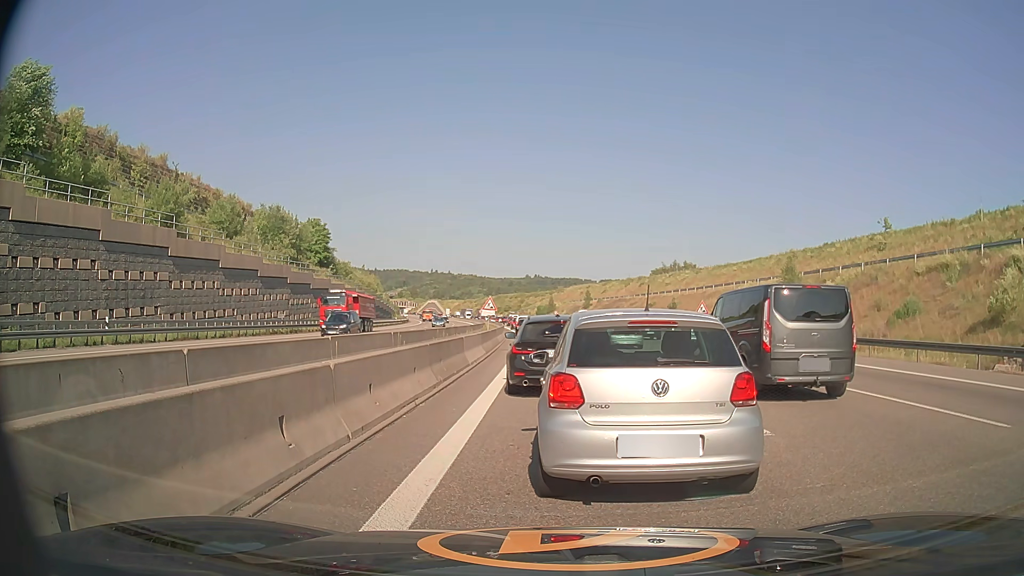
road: motorway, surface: asphalt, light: Day
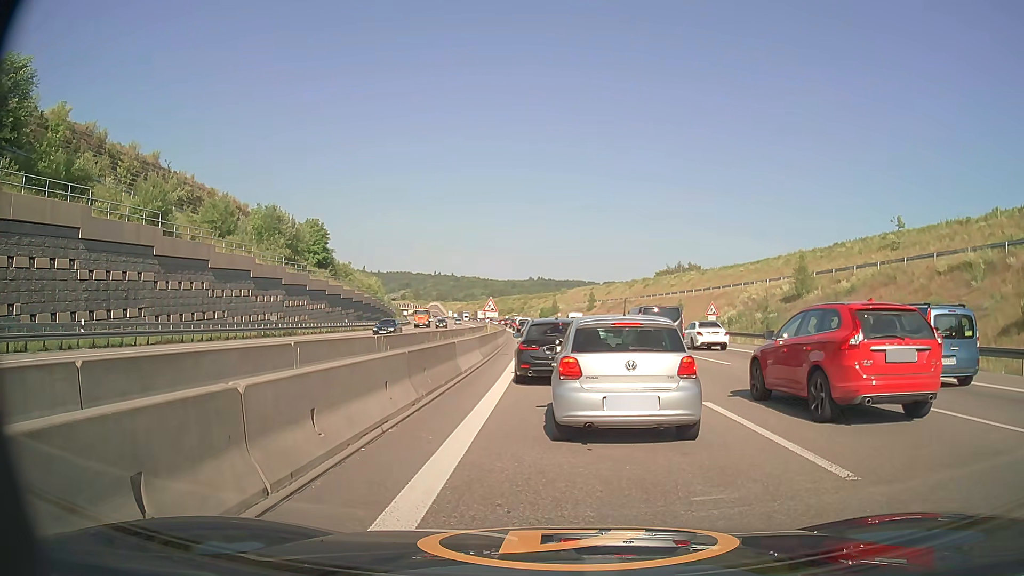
(0.0, +2.4) m; +2°
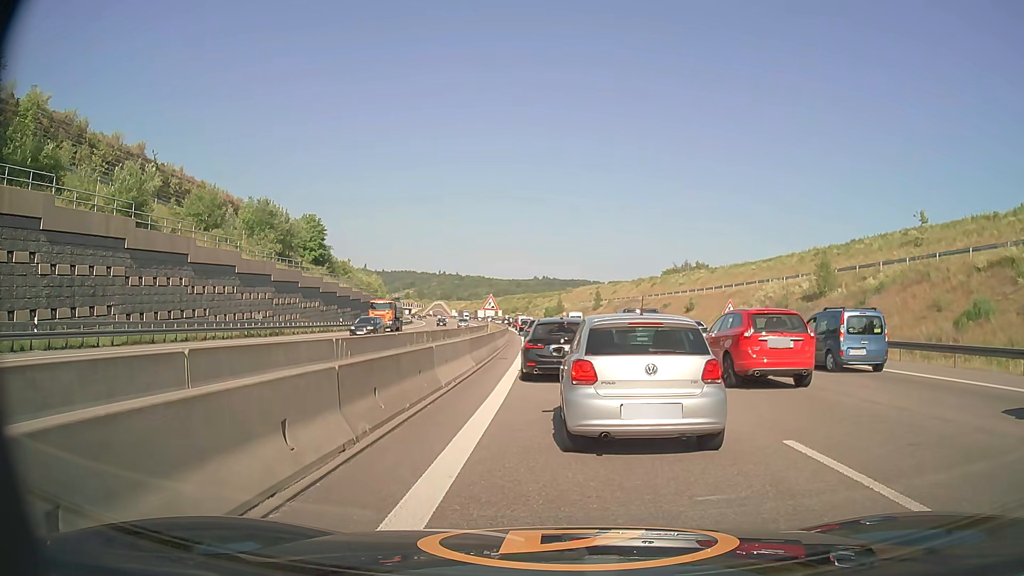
(-0.1, +3.9) m; -1°
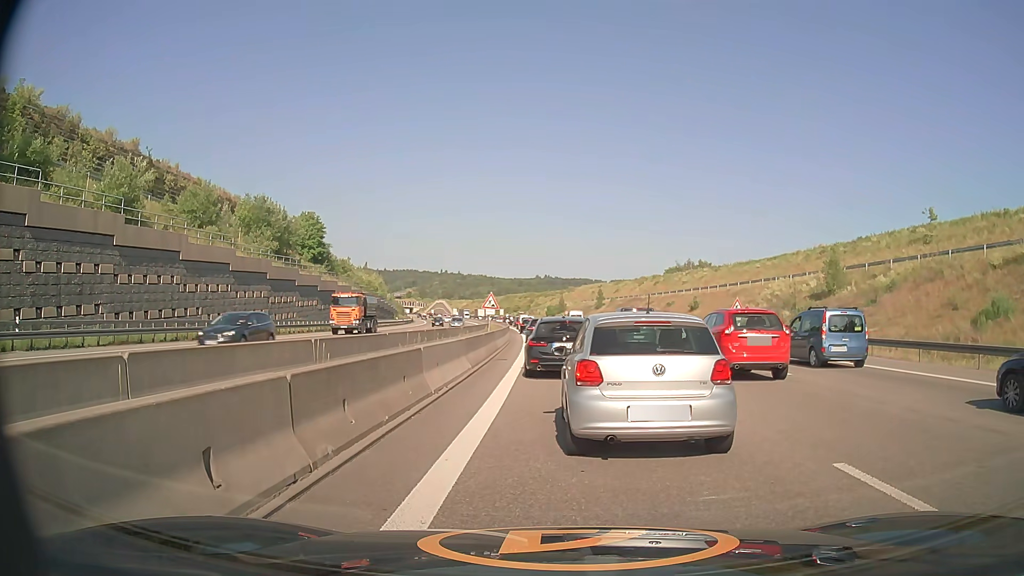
(0.0, +1.4) m; 0°
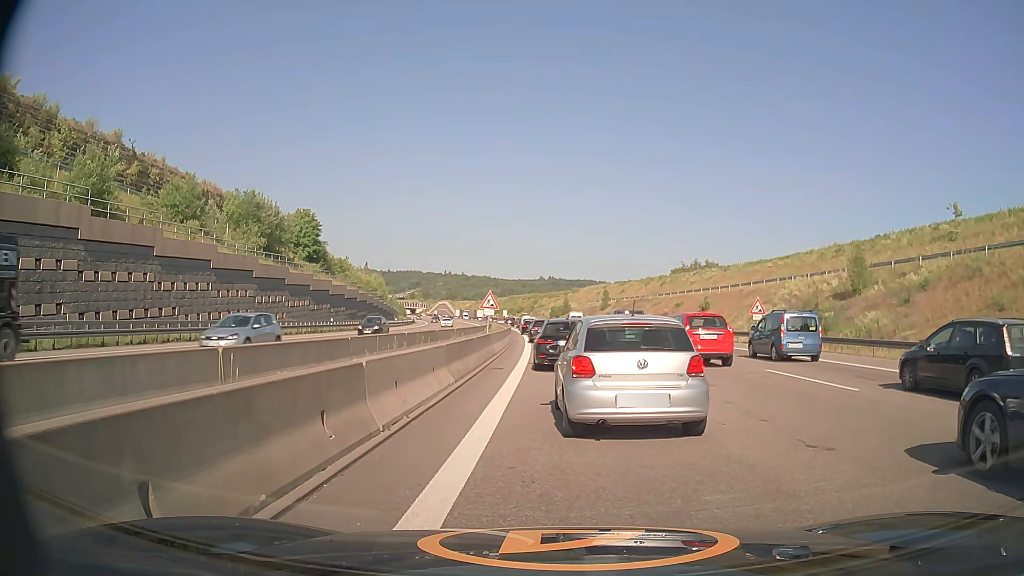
(0.0, +3.9) m; 0°
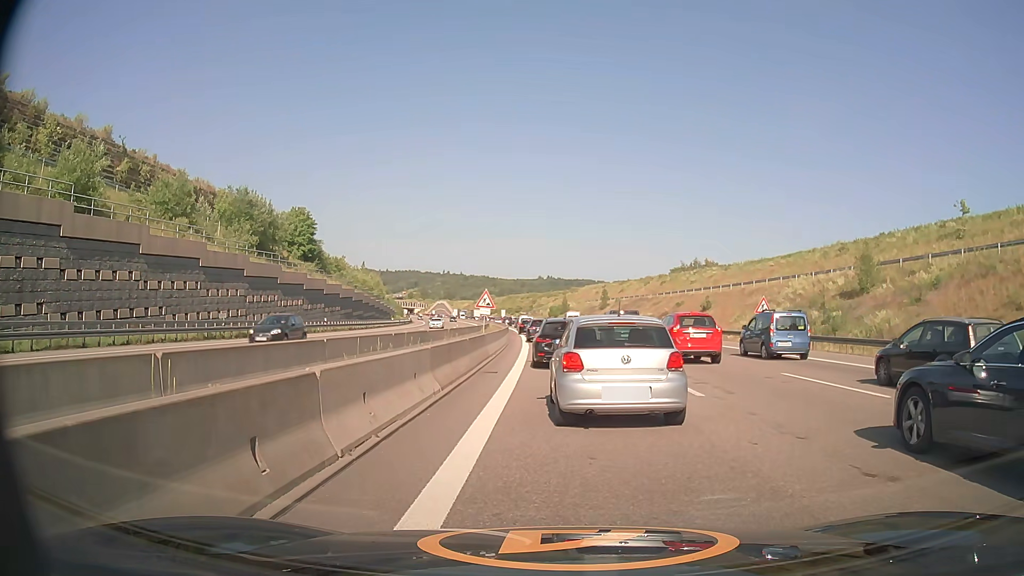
(0.0, +1.5) m; 0°
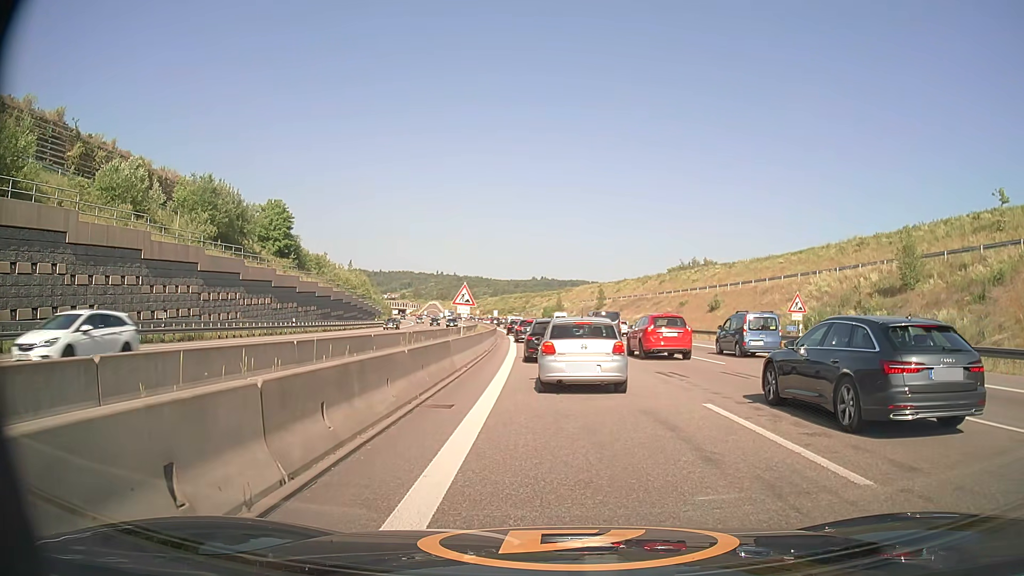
(0.0, +7.1) m; 0°
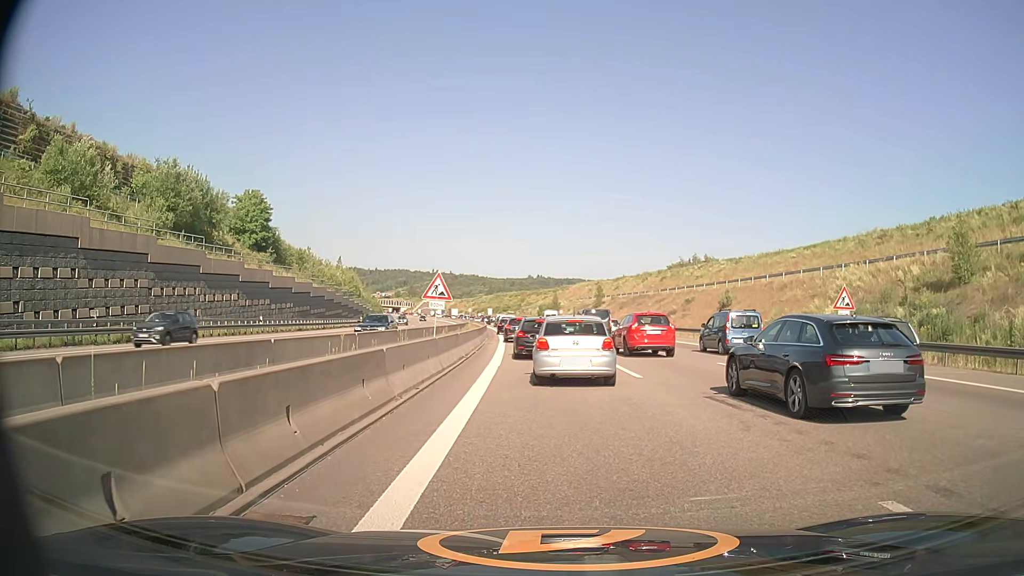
(0.0, +6.5) m; 0°
(0, +10) (0, +20) (-1, +30) (-1, +40) (-2, +50) (-3, +60) (-4, +70) (-5, +80) (-6, +90) (-7, +100) m
